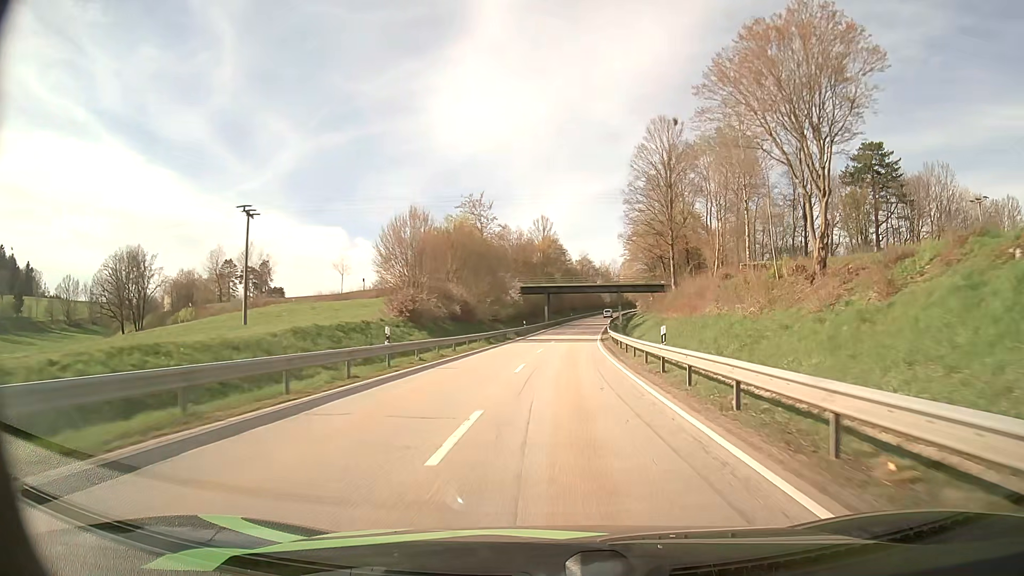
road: secondary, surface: asphalt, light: Day
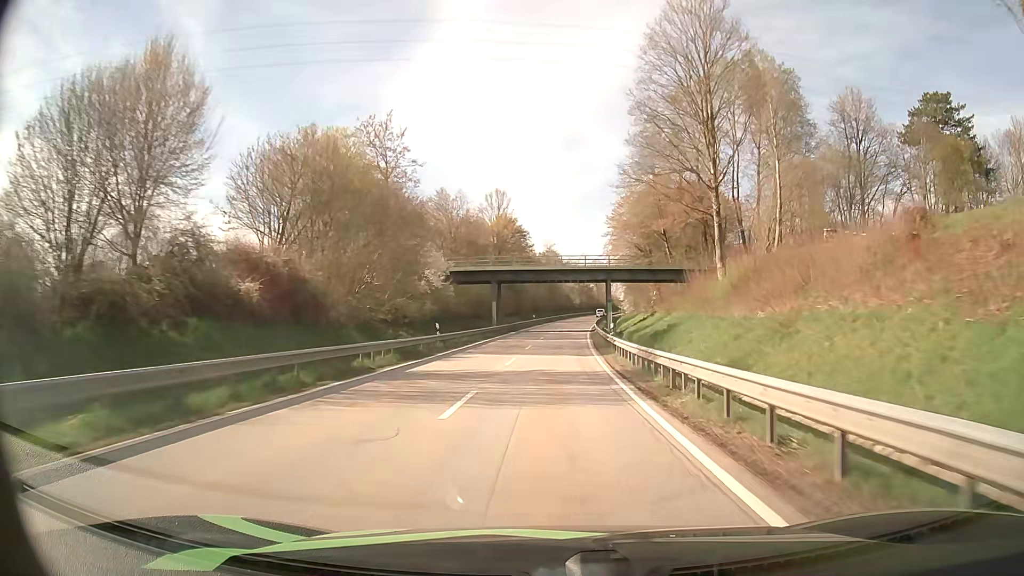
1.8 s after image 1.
(+1.2, +35.4) m; +3°
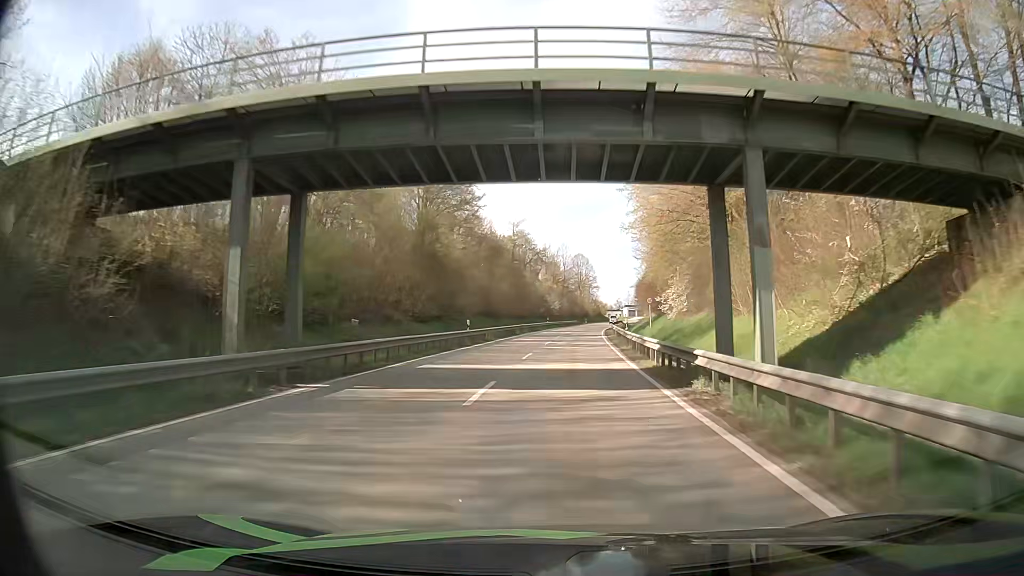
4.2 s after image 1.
(+1.1, +49.7) m; +2°
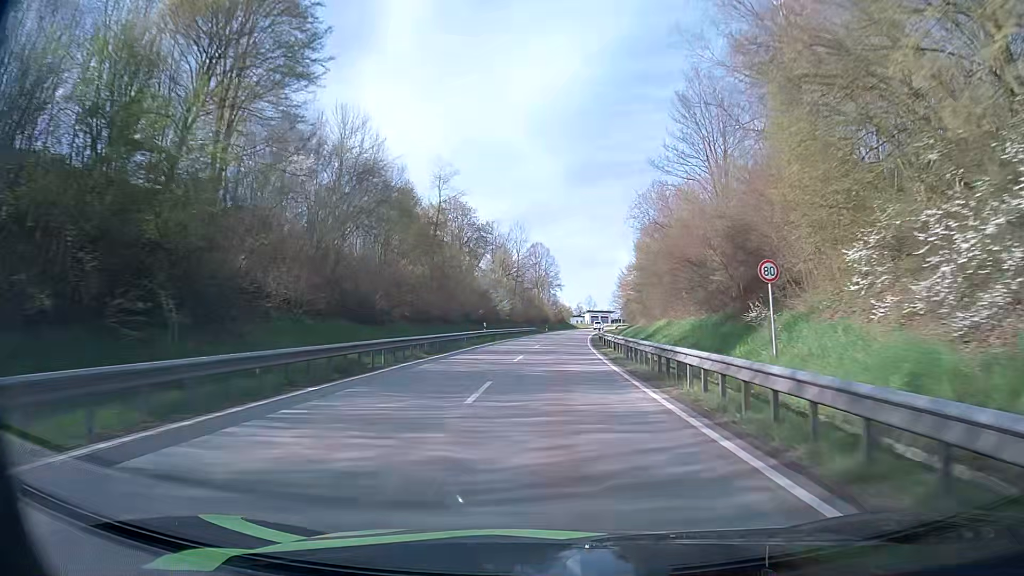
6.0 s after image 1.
(+1.0, +36.9) m; +4°
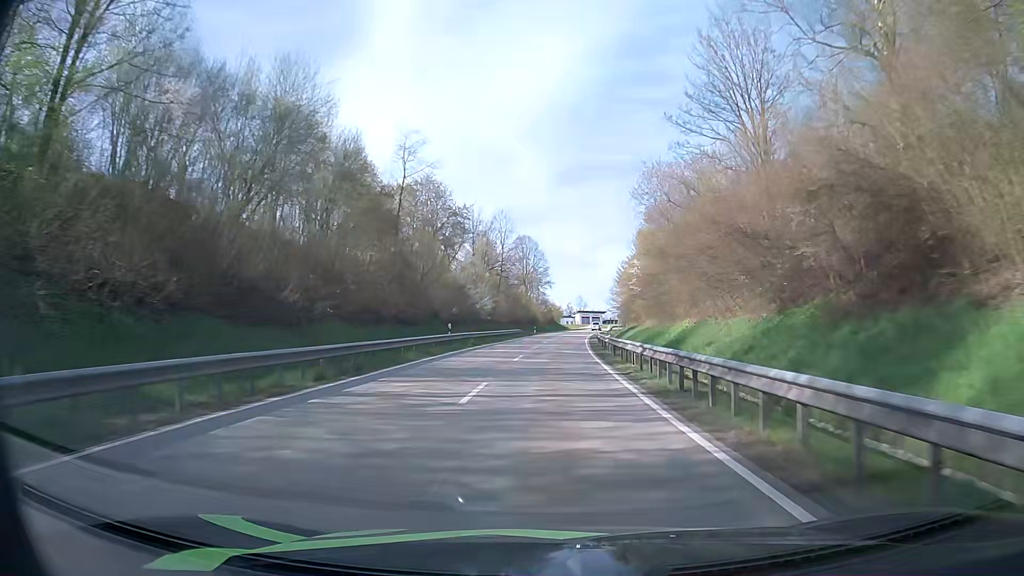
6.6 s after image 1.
(+0.1, +12.2) m; +1°
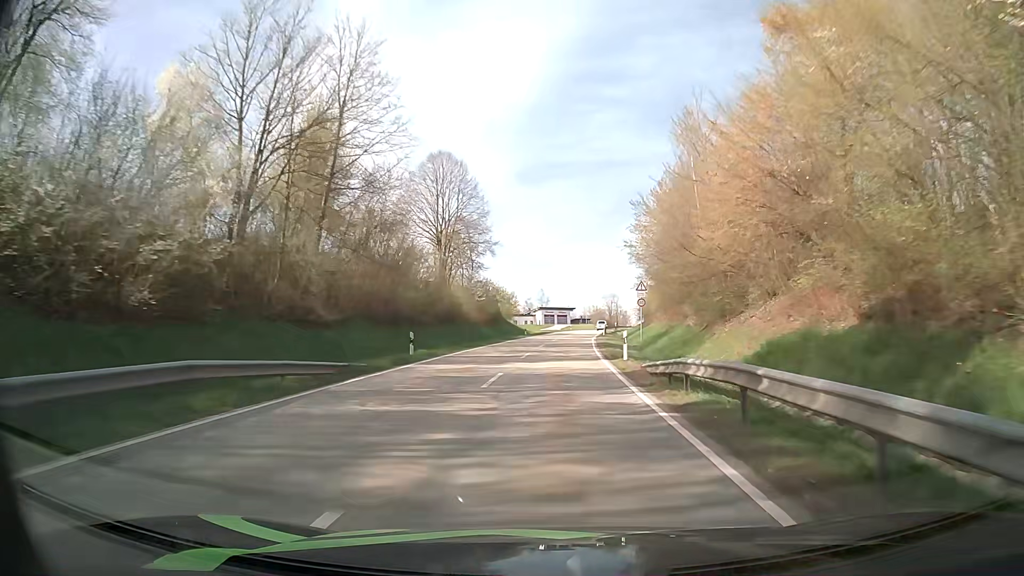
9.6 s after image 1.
(+1.7, +61.3) m; +3°
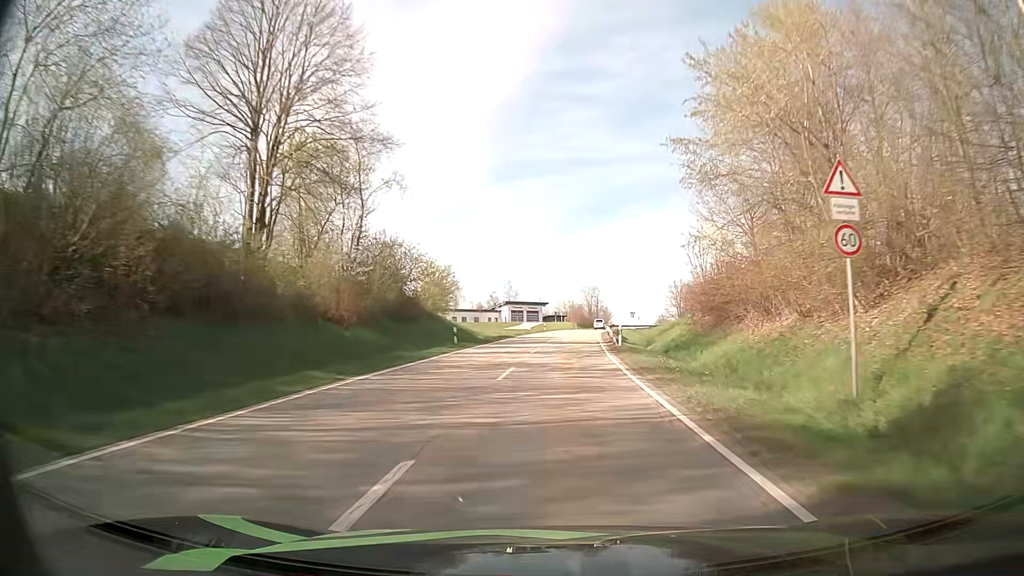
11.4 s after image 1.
(+0.7, +36.1) m; +2°
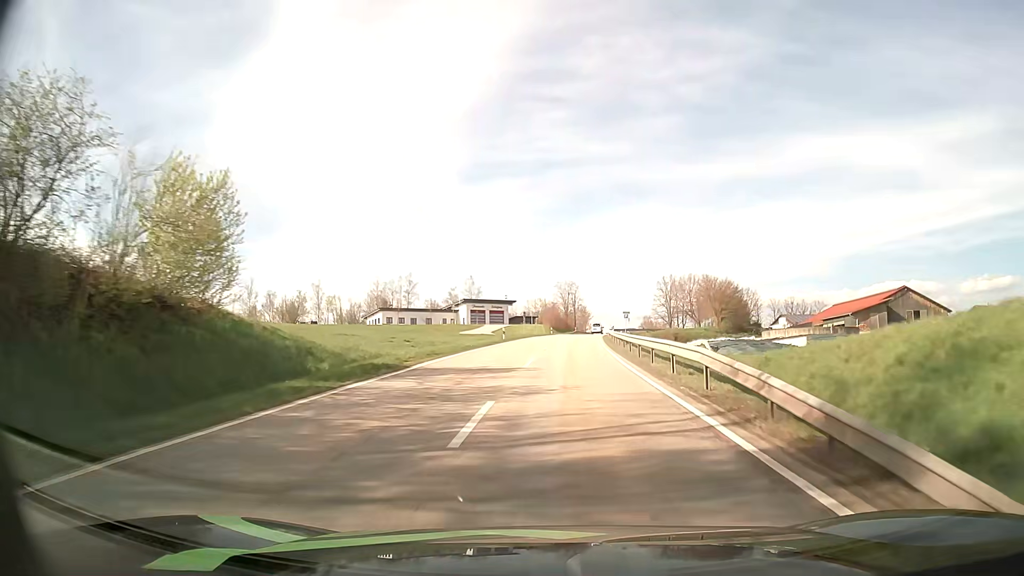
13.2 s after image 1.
(+0.8, +32.9) m; +3°
(0, +10) (0, +20) (+1, +30) (+1, +40) (+2, +50) (+3, +60) (+4, +70) (+5, +80) (+6, +90) (+7, +100) m
